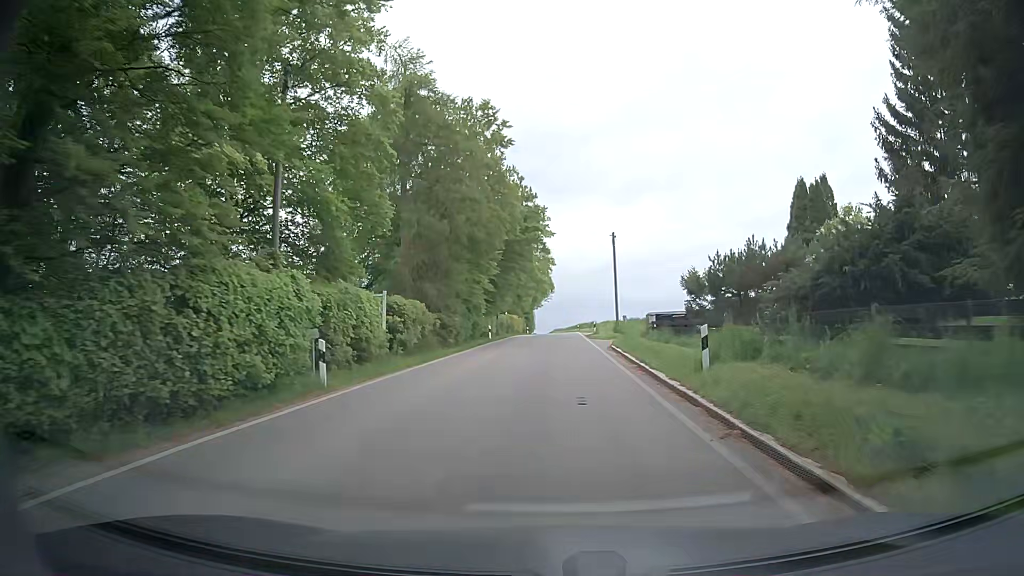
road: secondary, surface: asphalt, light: Day
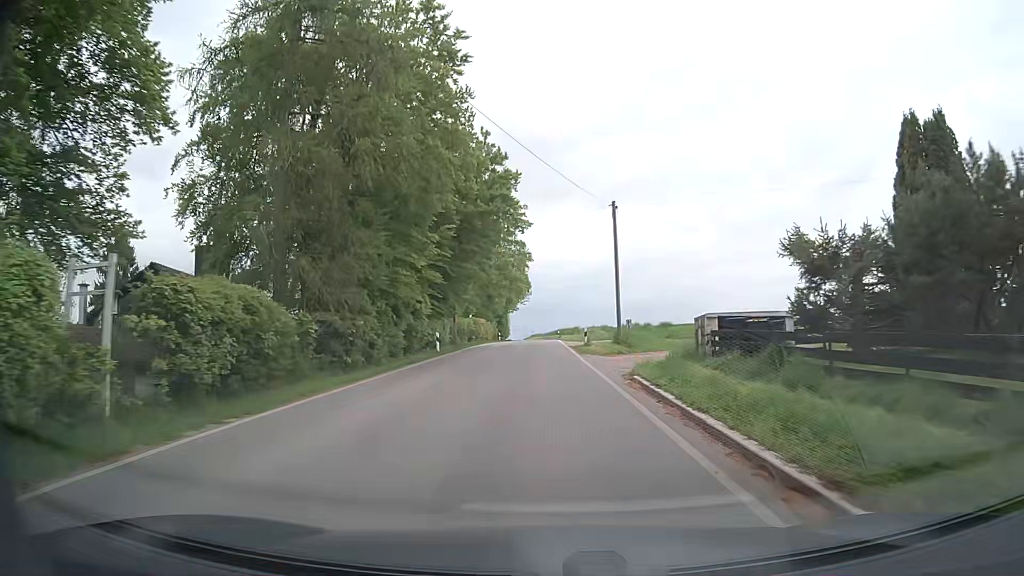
(+0.3, +13.4) m; +3°
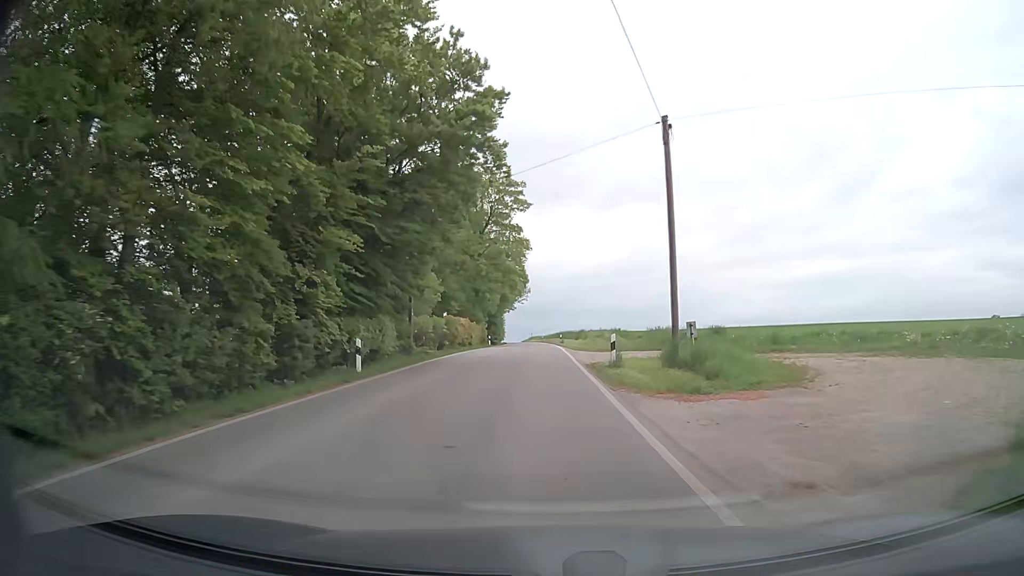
(-0.1, +13.7) m; -1°
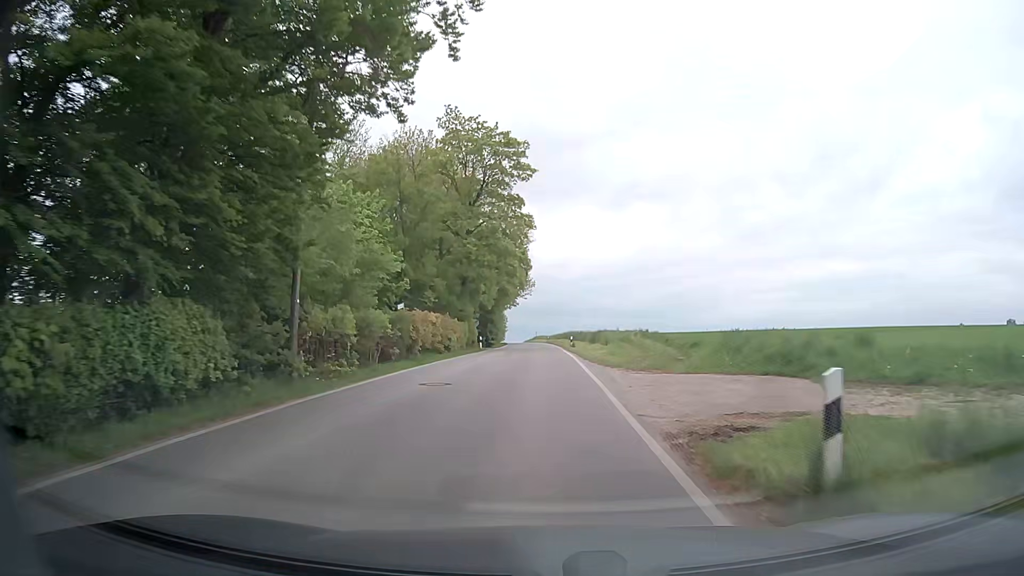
(0.0, +14.2) m; 0°
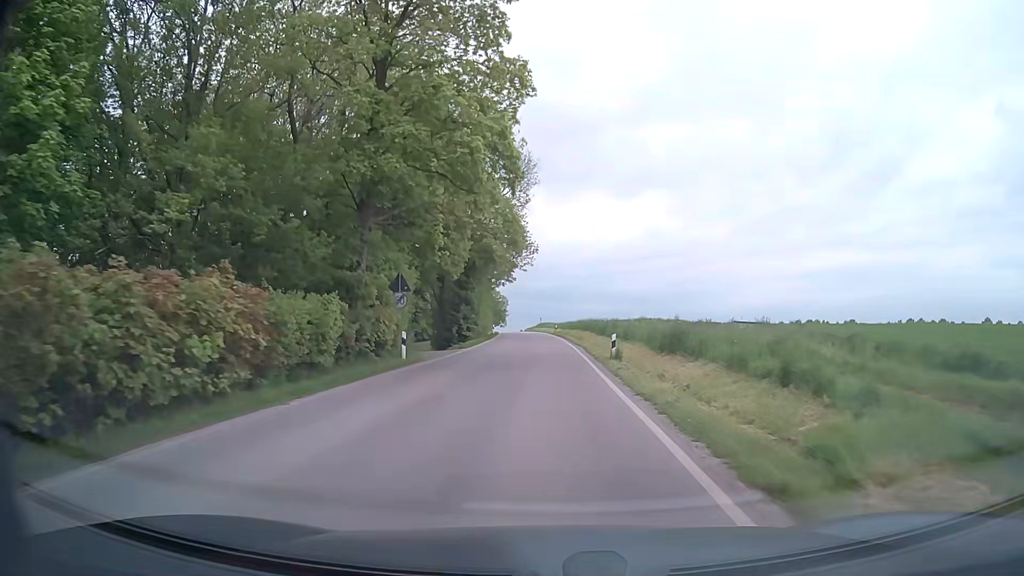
(+0.1, +29.6) m; 0°
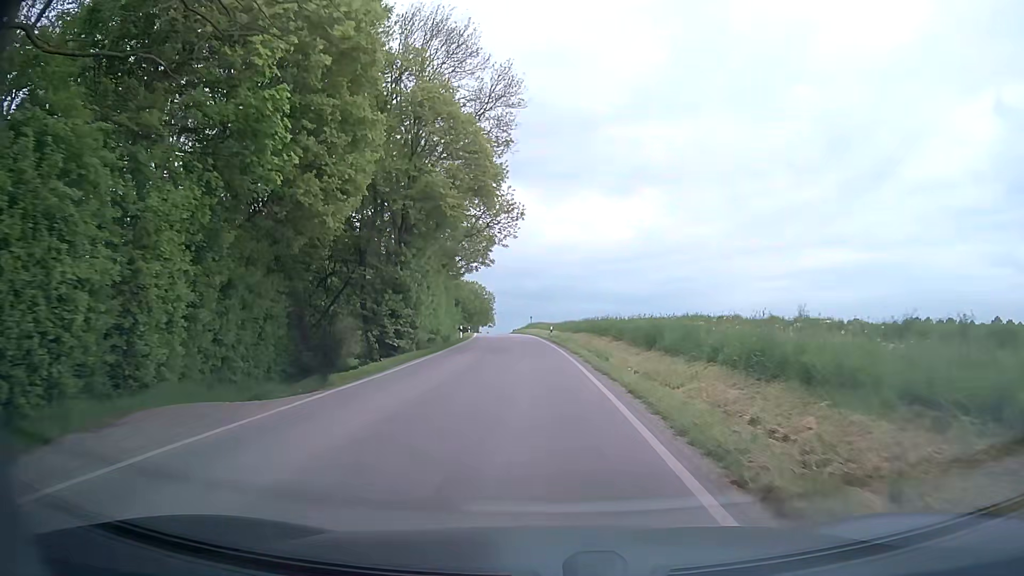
(+0.2, +21.8) m; +1°
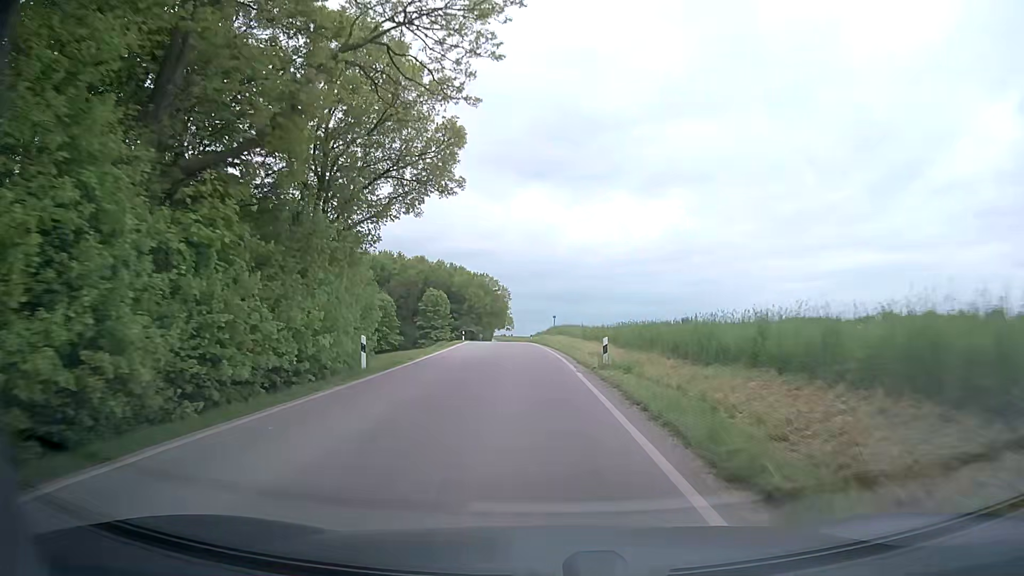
(-0.7, +31.8) m; -3°
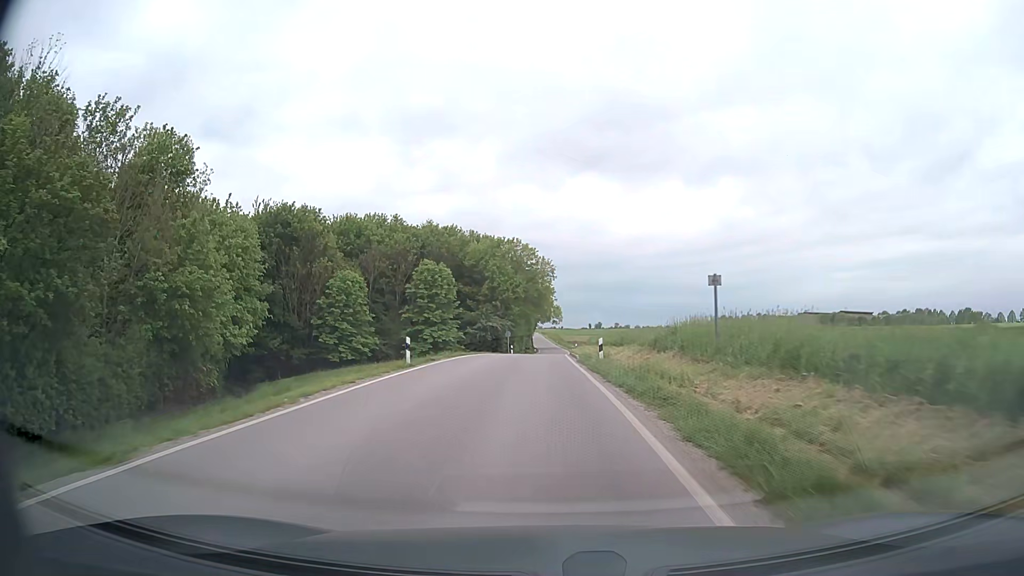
(-1.4, +43.2) m; -4°
(0, +10) (0, +20) (0, +30) (0, +40) (0, +50) (0, +60) (+1, +70) (+1, +80) (+2, +90) (+2, +100) m
